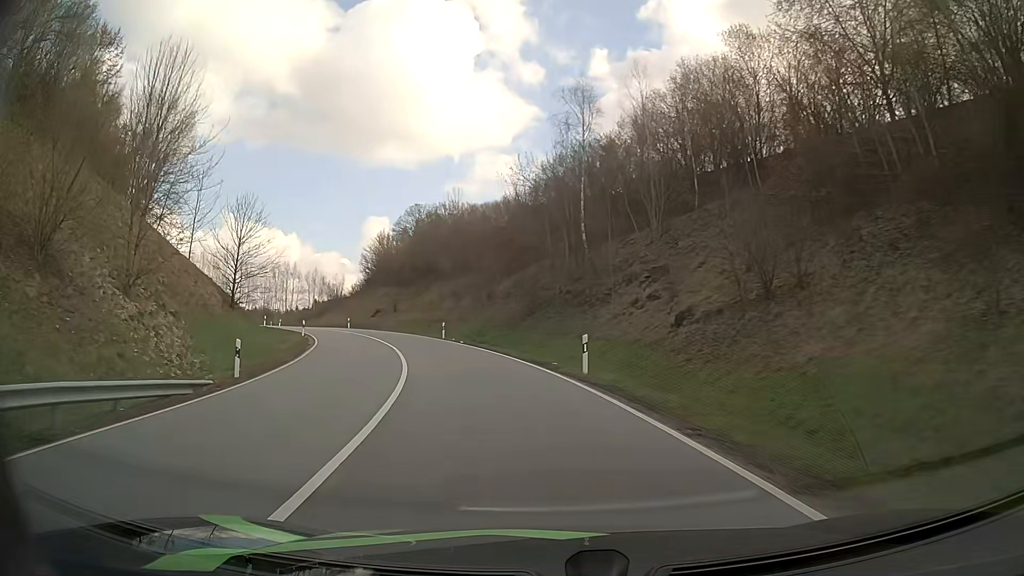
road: primary_link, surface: asphalt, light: Day
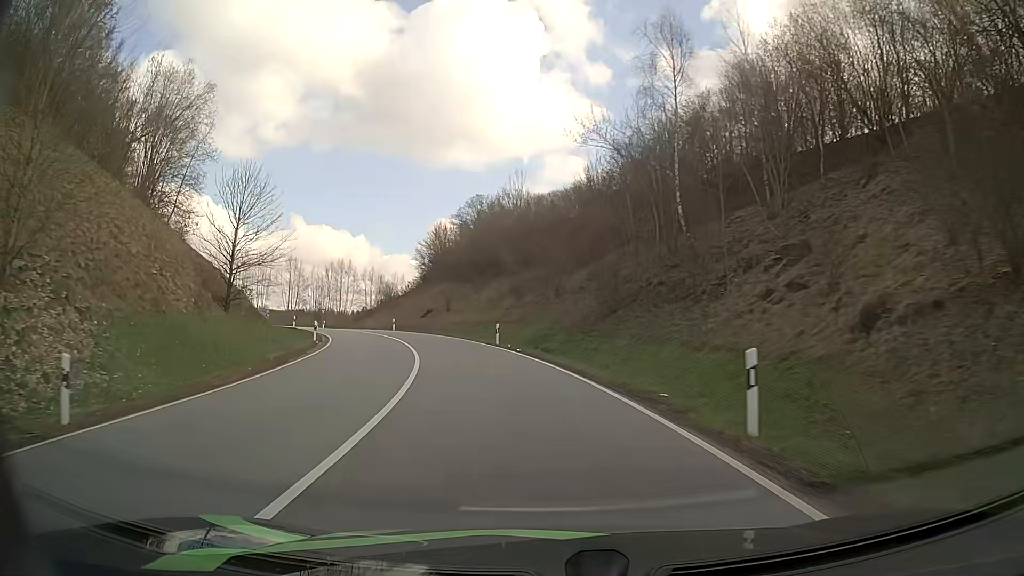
(-0.5, +9.5) m; -6°
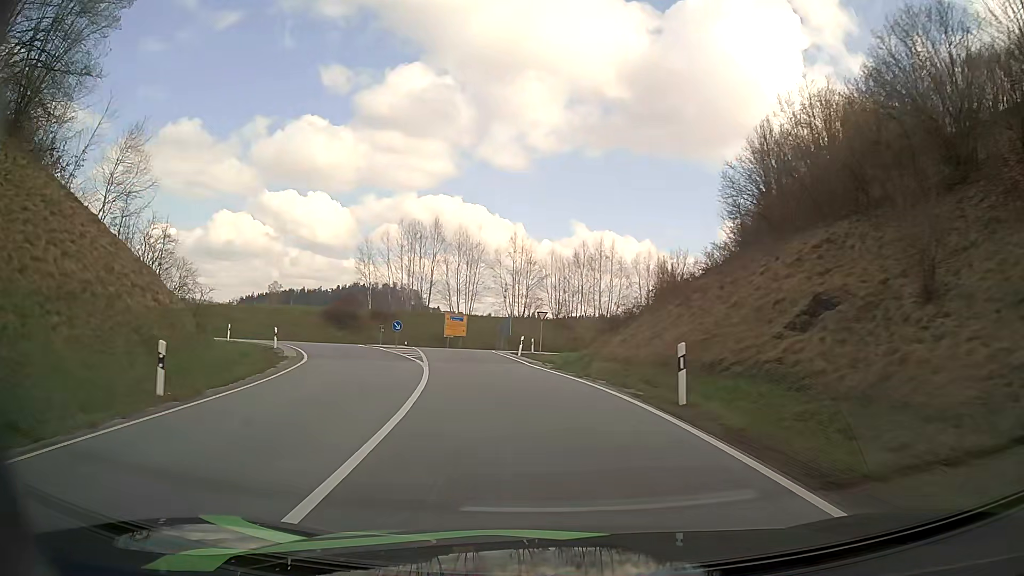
(-9.8, +45.5) m; -24°
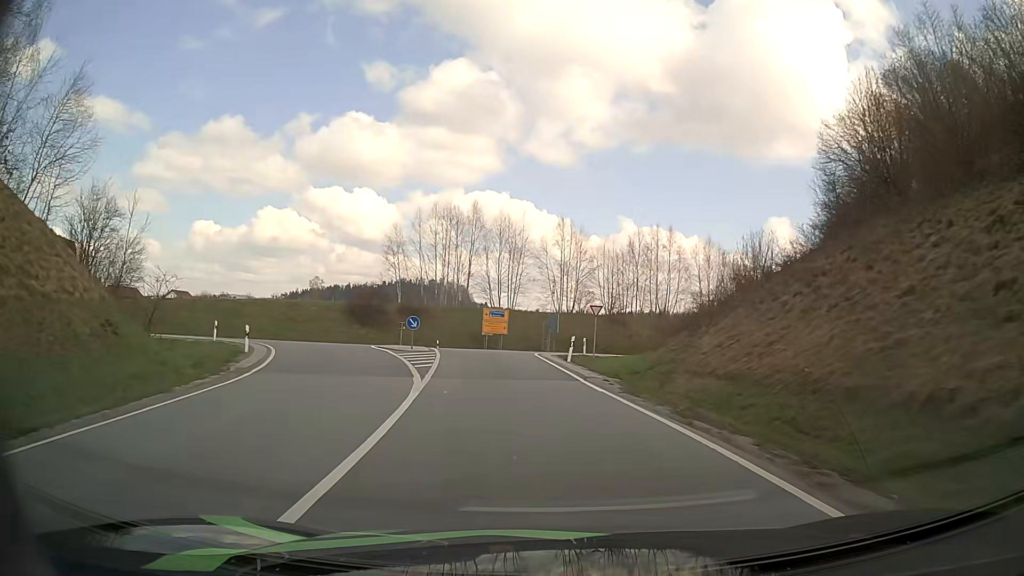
(-0.3, +8.2) m; -4°
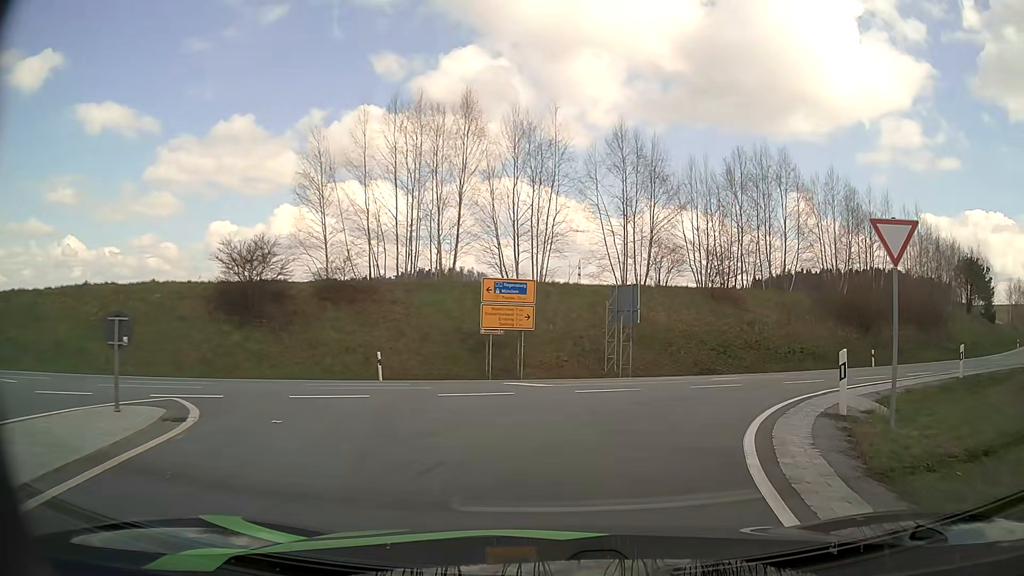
(-1.7, +30.2) m; -1°
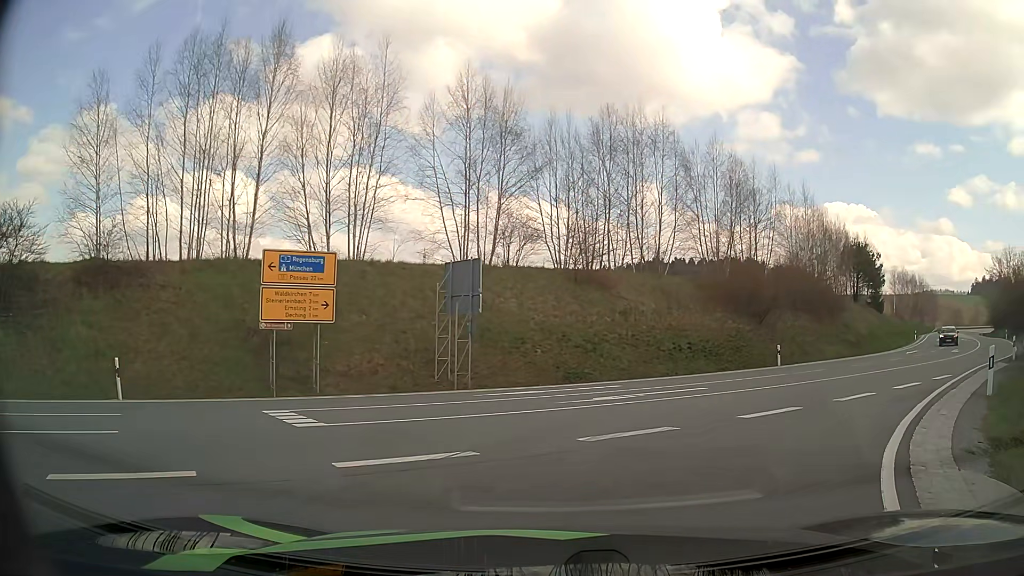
(+0.7, +7.7) m; +12°
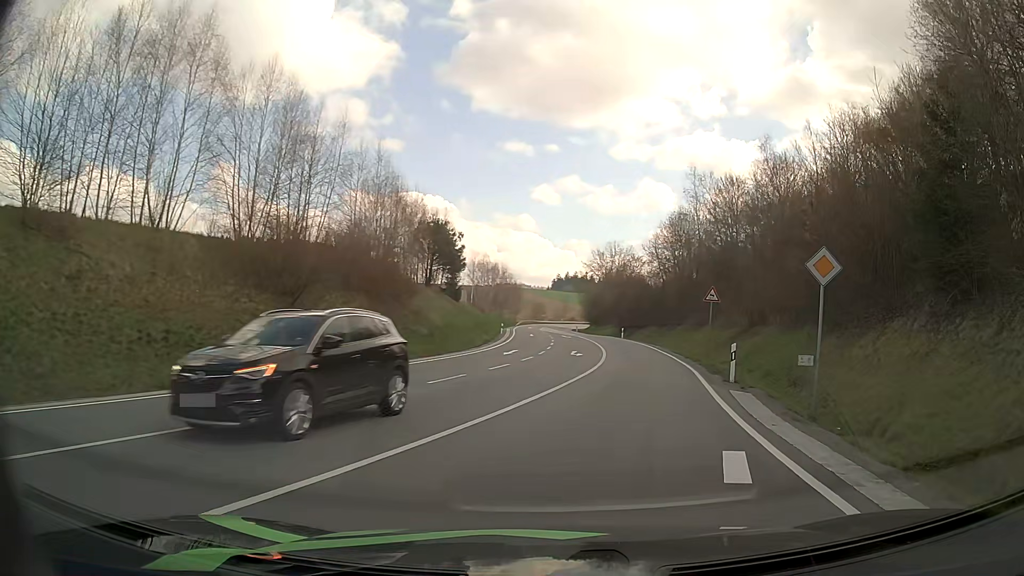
(+4.7, +12.7) m; +38°
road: secondary
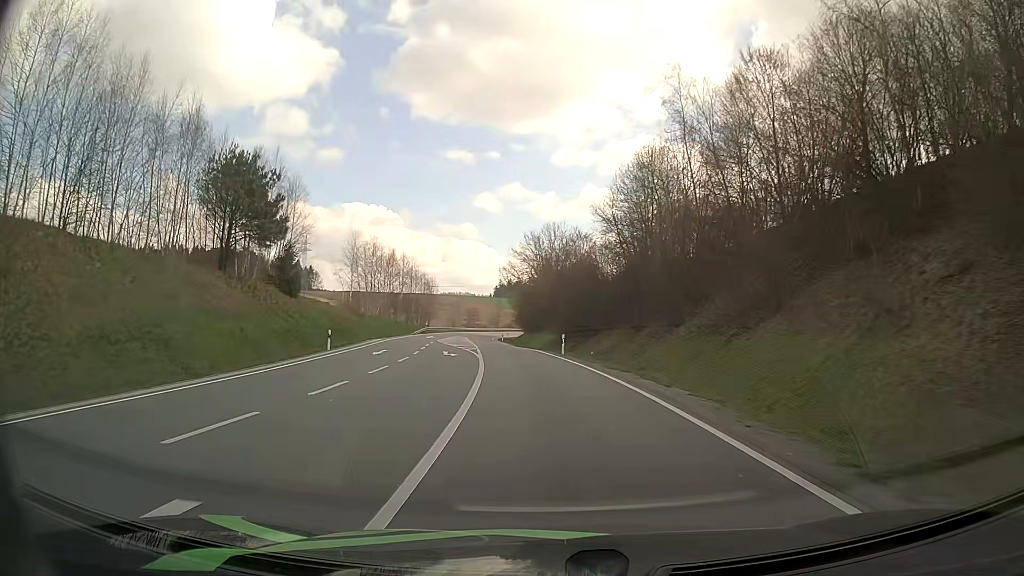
(+4.1, +34.7) m; +4°
(0, +10) (-1, +20) (-1, +30) (-2, +40) (-4, +50) (-5, +60) (-6, +70) (-7, +80) (-8, +90) (-8, +100) m
